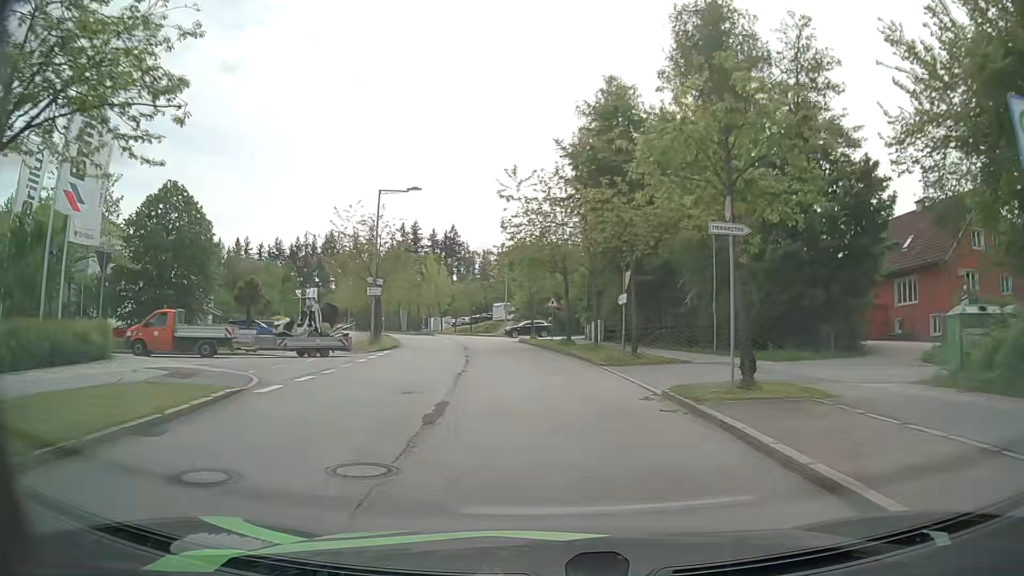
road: residential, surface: asphalt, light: Day
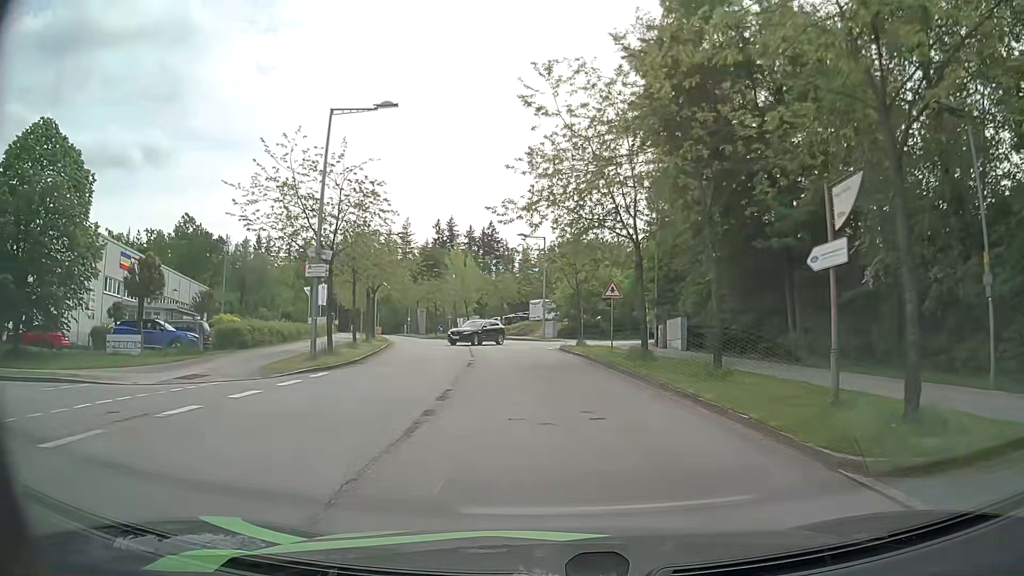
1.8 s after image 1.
(-0.4, +15.9) m; -3°
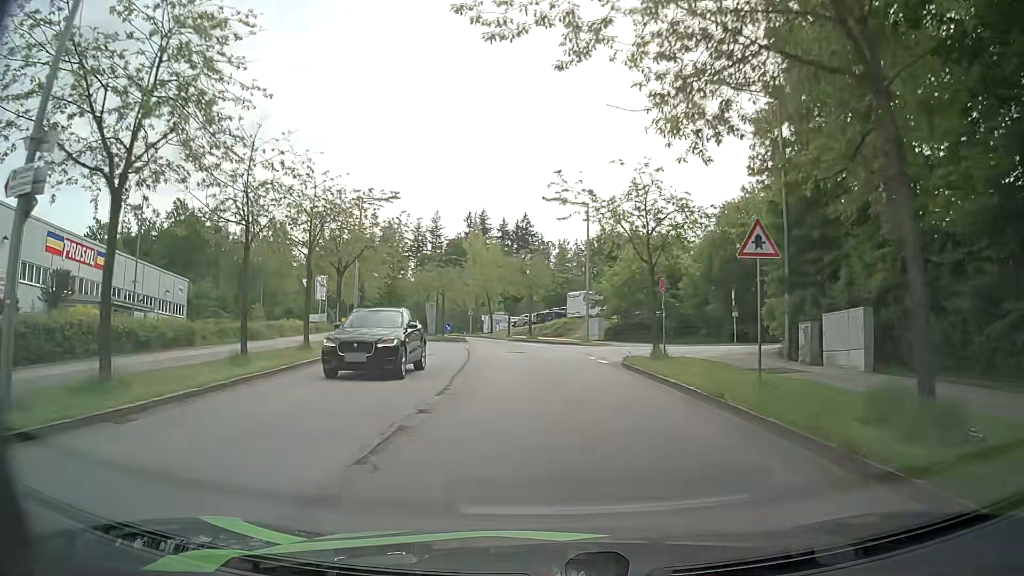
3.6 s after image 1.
(-0.5, +16.0) m; -4°
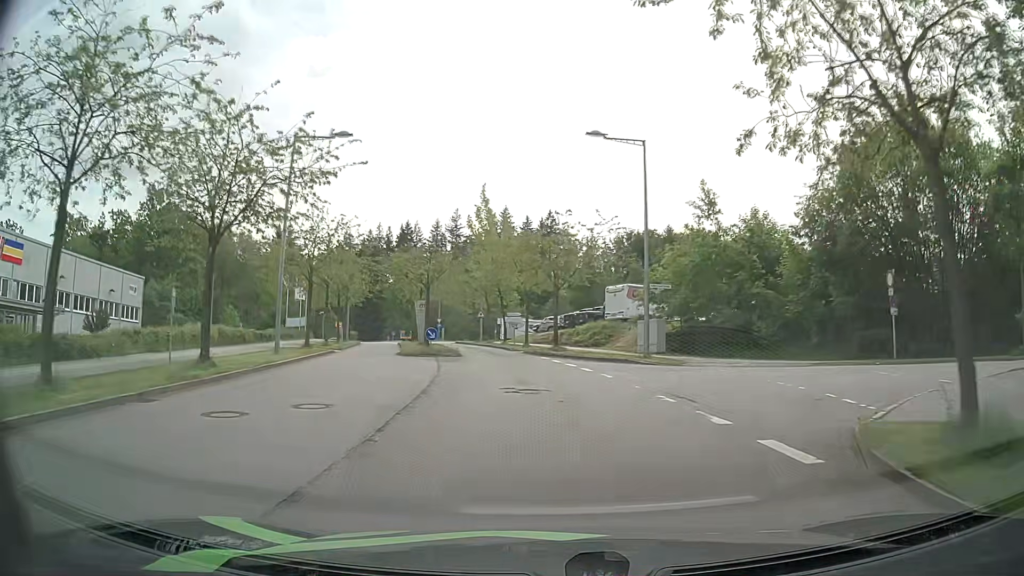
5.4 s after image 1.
(-0.2, +16.0) m; -2°
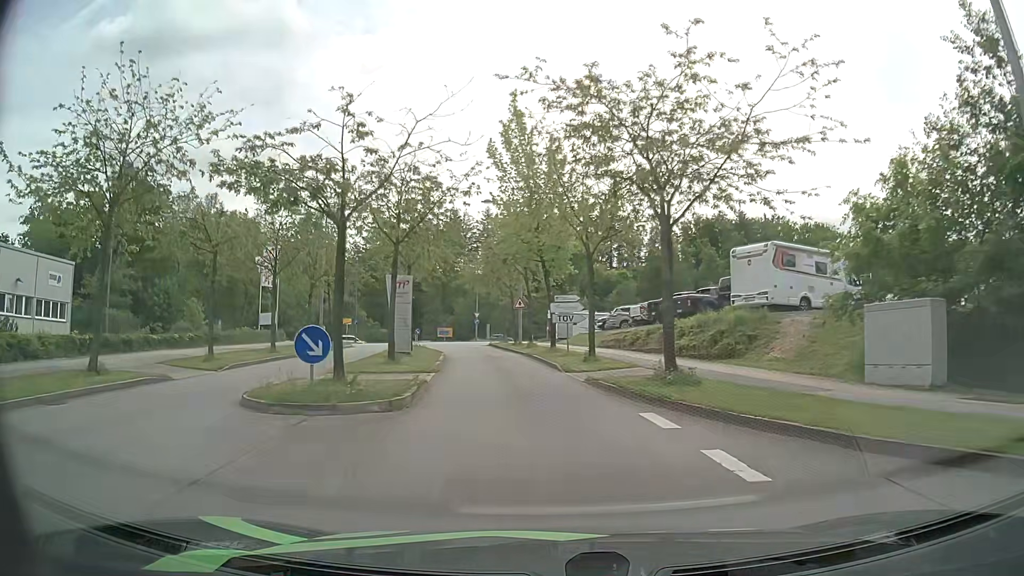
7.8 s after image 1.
(-0.6, +20.9) m; -5°
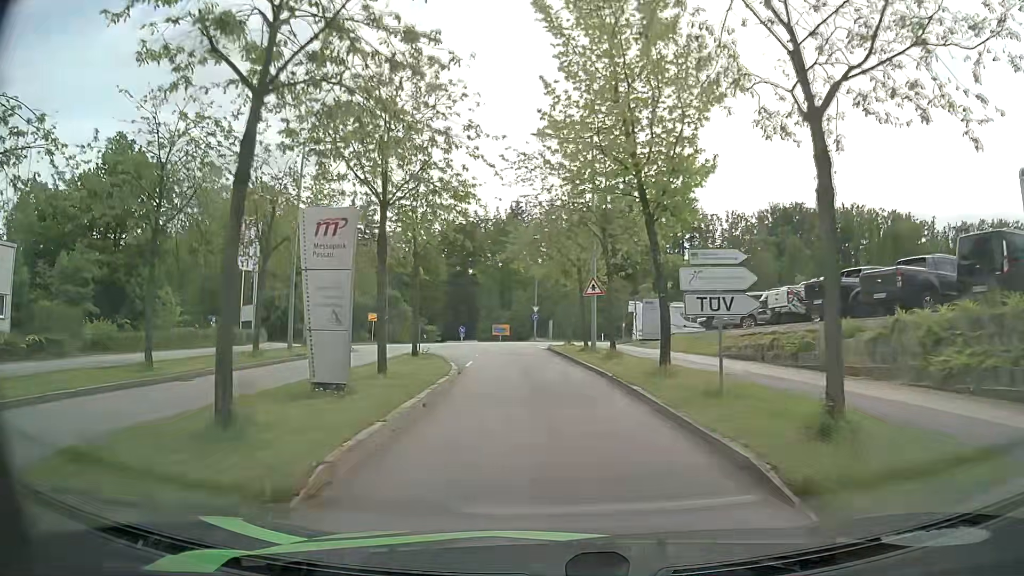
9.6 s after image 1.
(-0.8, +14.6) m; -6°
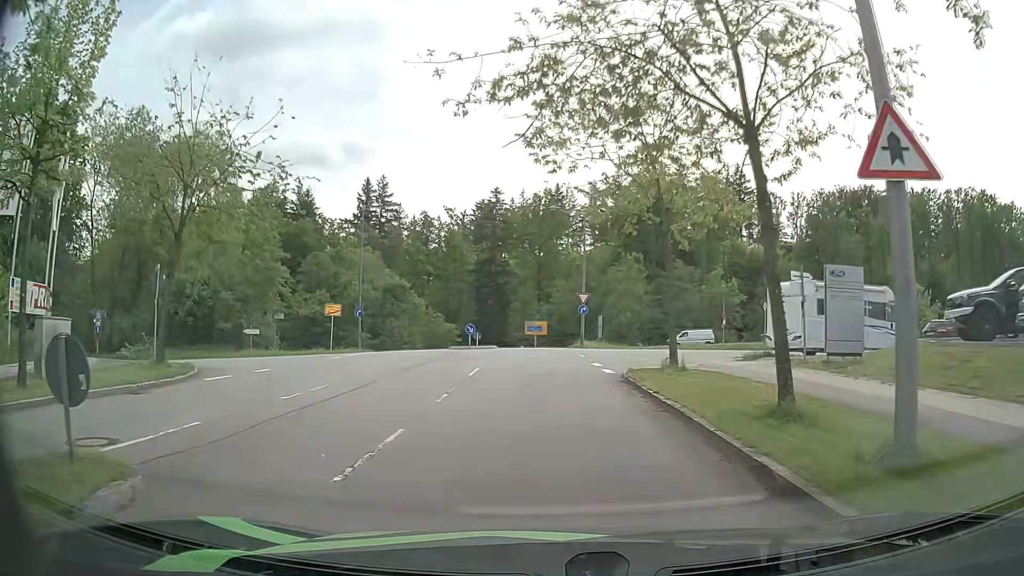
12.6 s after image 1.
(-0.6, +21.6) m; -4°
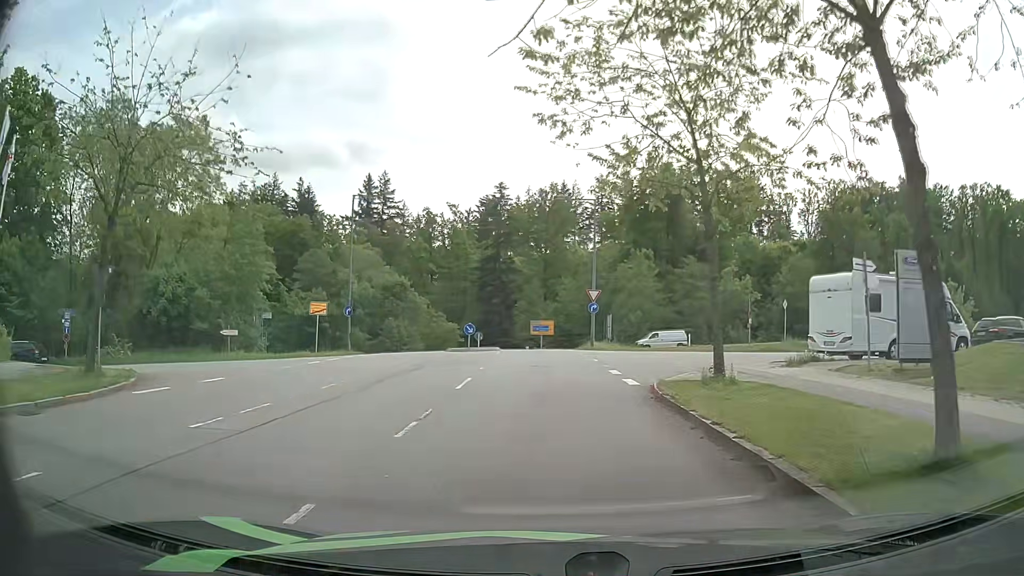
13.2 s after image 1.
(0.0, +3.6) m; +1°
